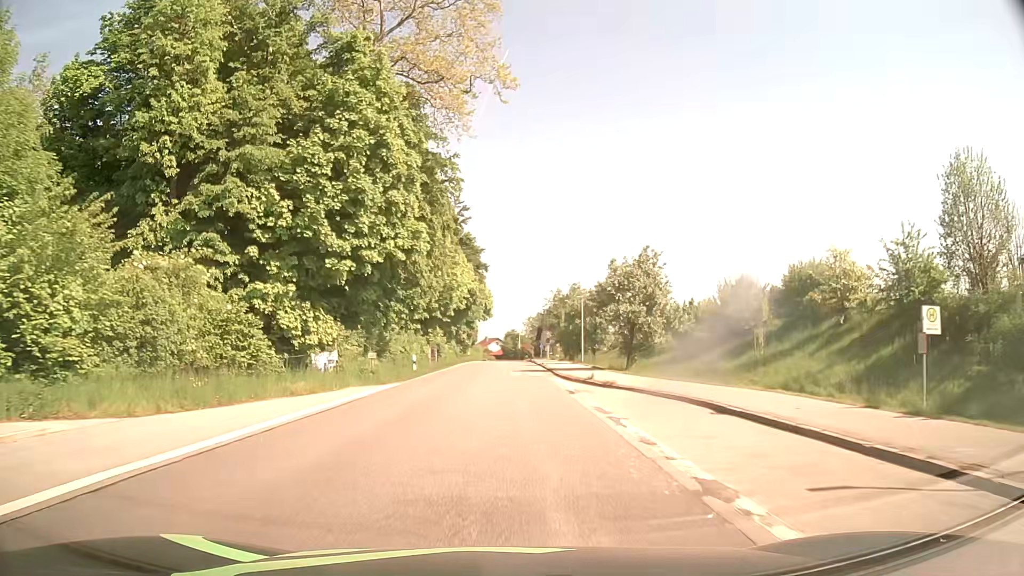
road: secondary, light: Day
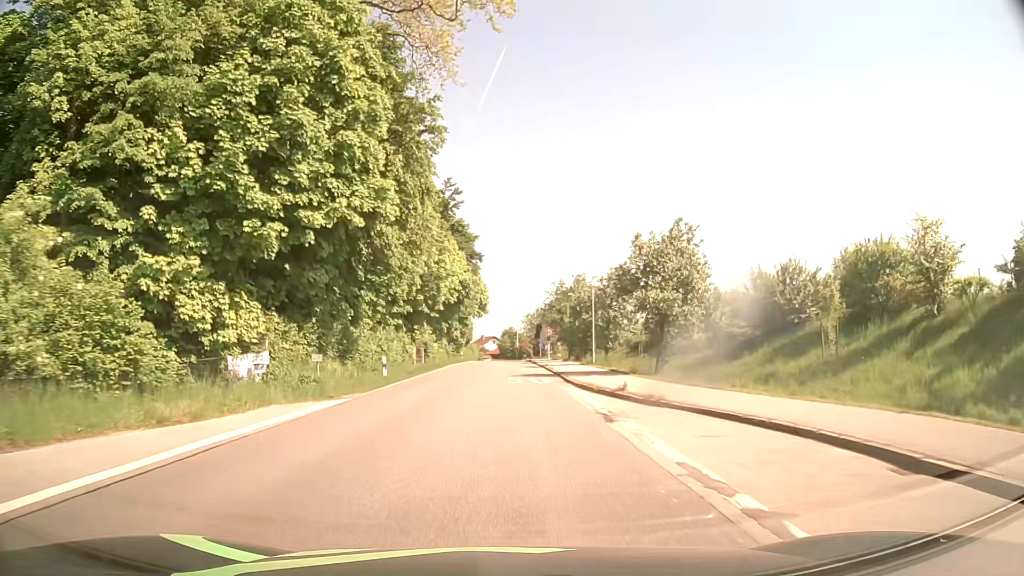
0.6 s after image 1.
(0.0, +8.0) m; +1°
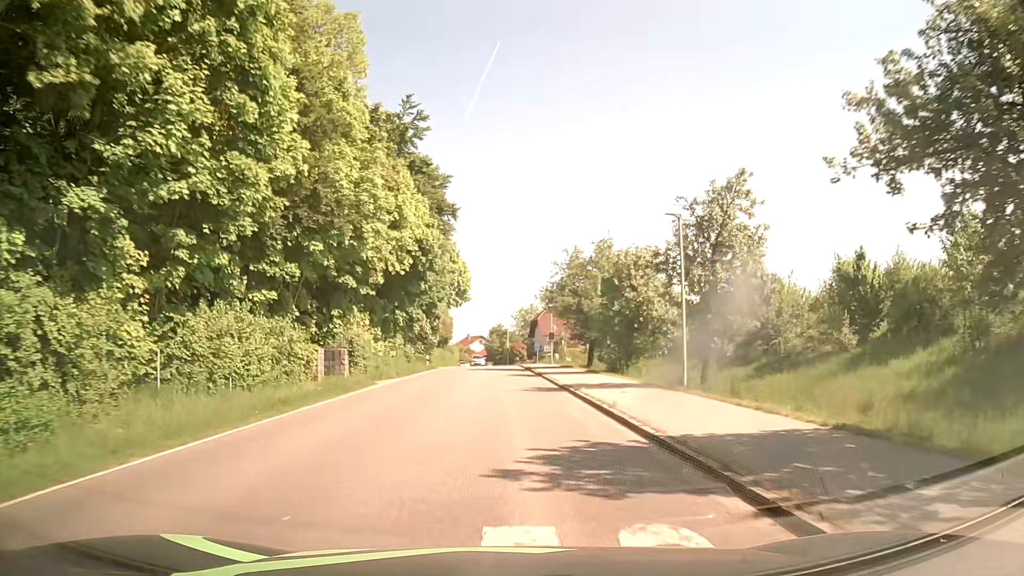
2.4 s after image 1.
(+0.2, +23.7) m; 0°
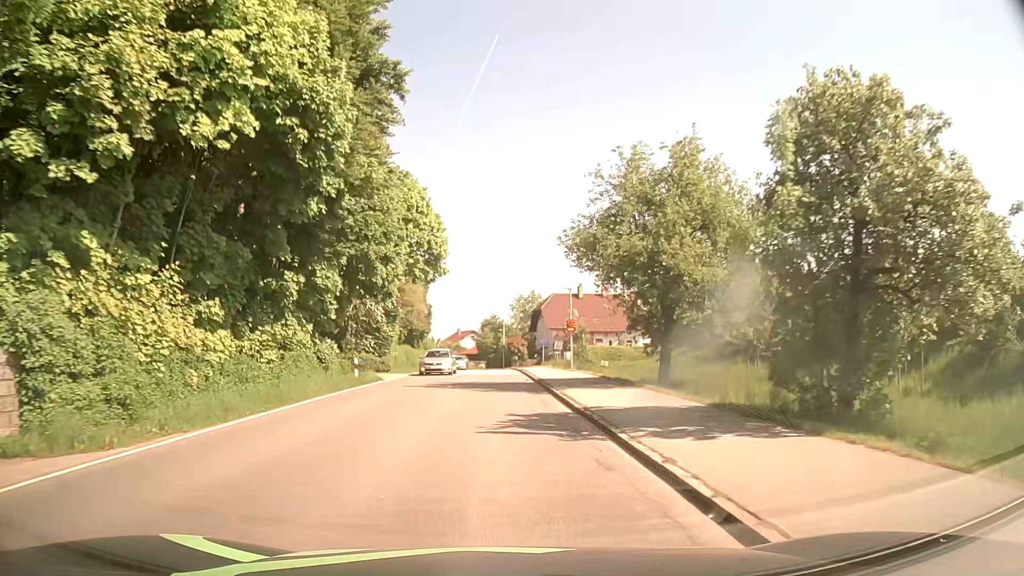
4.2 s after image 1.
(+0.4, +22.9) m; +1°
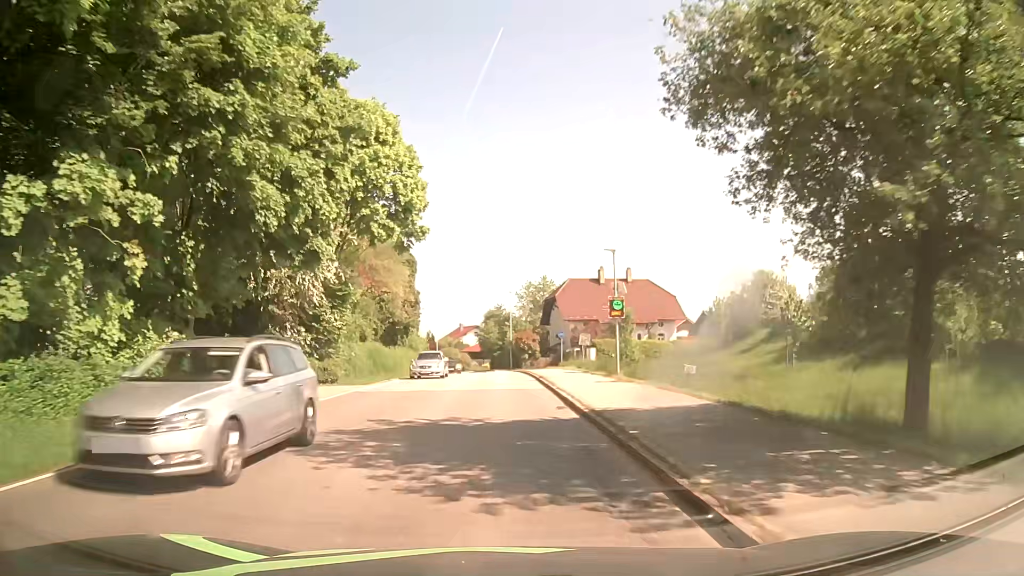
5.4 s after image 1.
(0.0, +15.2) m; -1°
